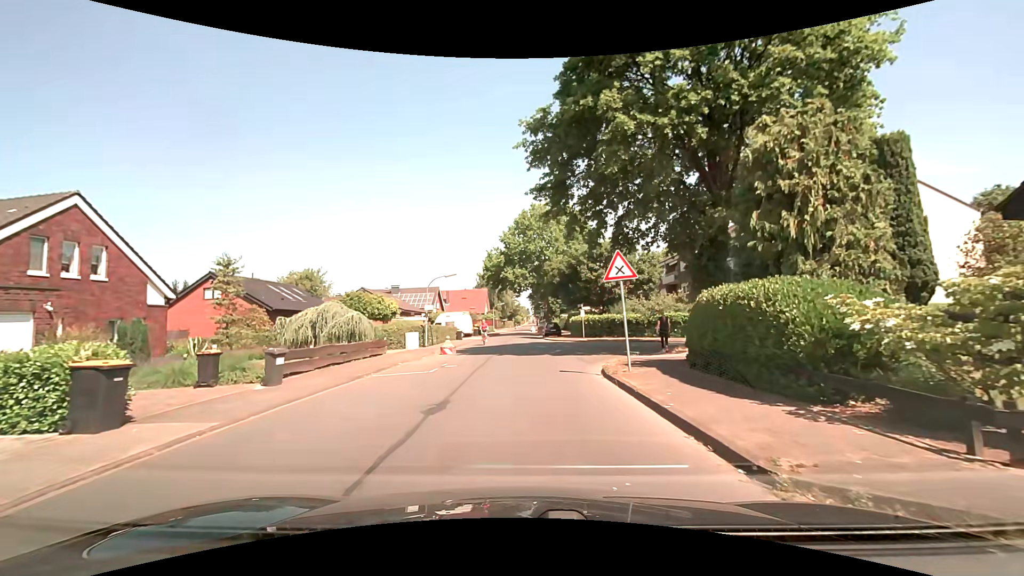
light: Day
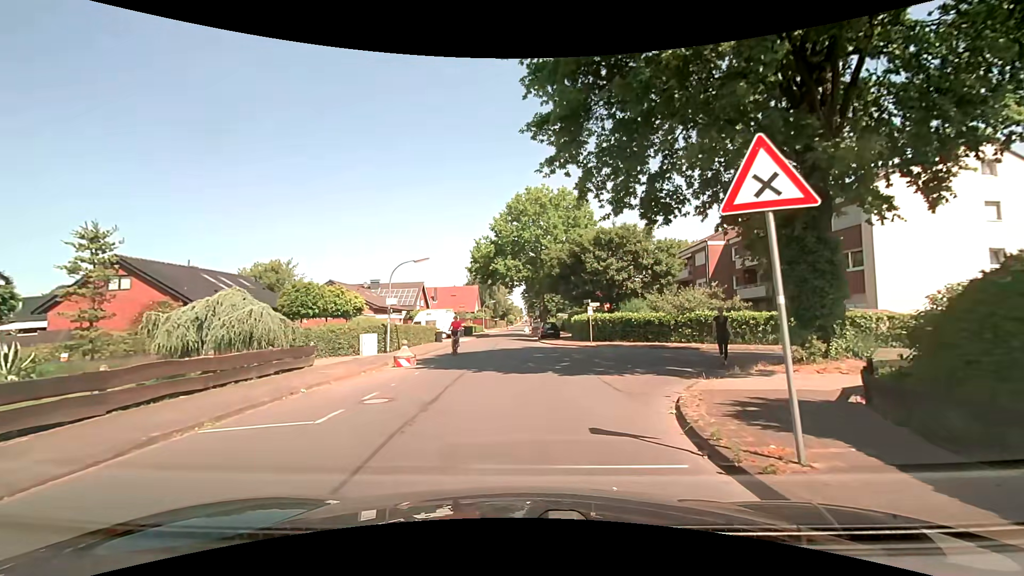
(0.0, +7.7) m; 0°
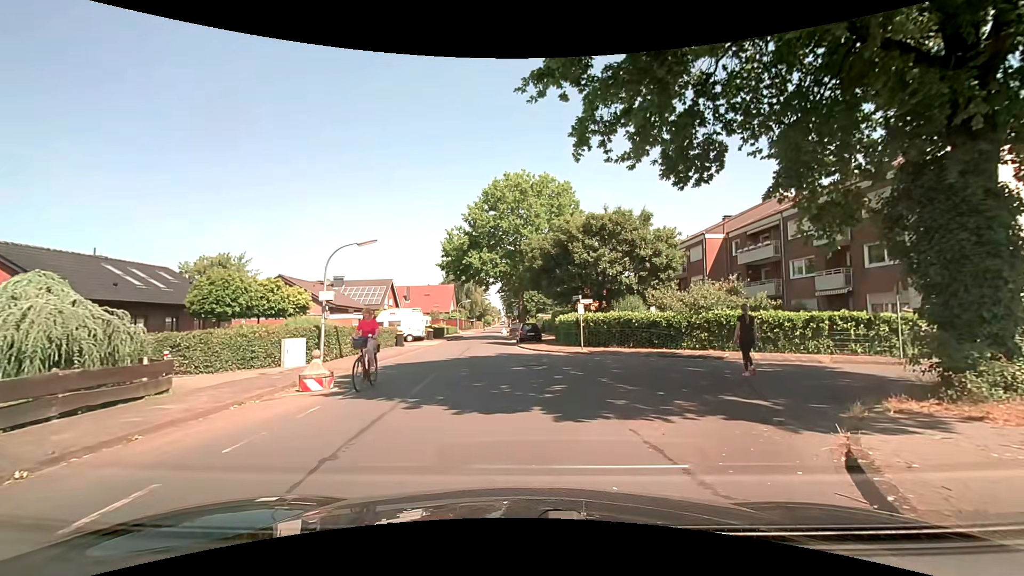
(+0.1, +5.6) m; +4°
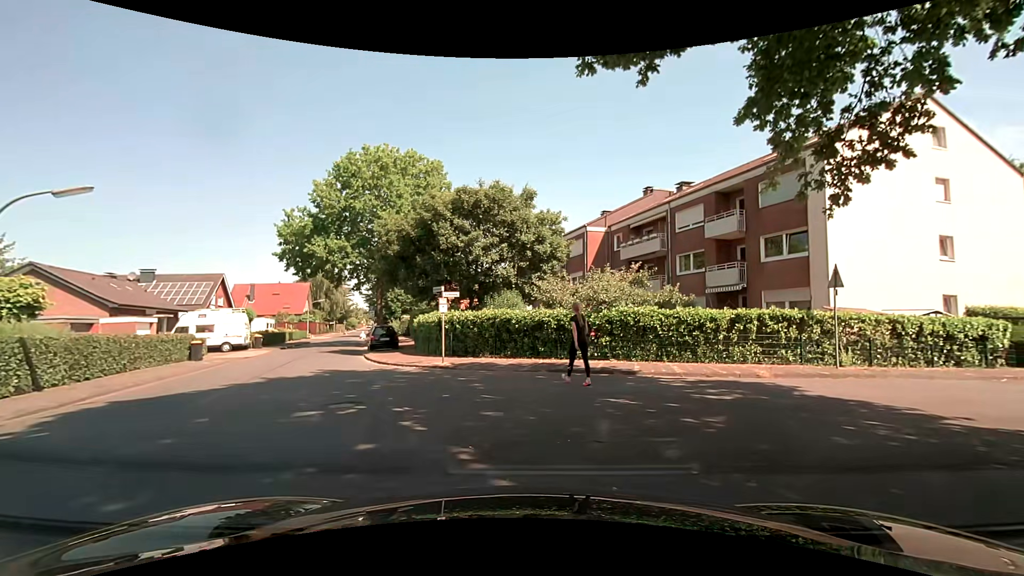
(+0.5, +6.7) m; +13°
